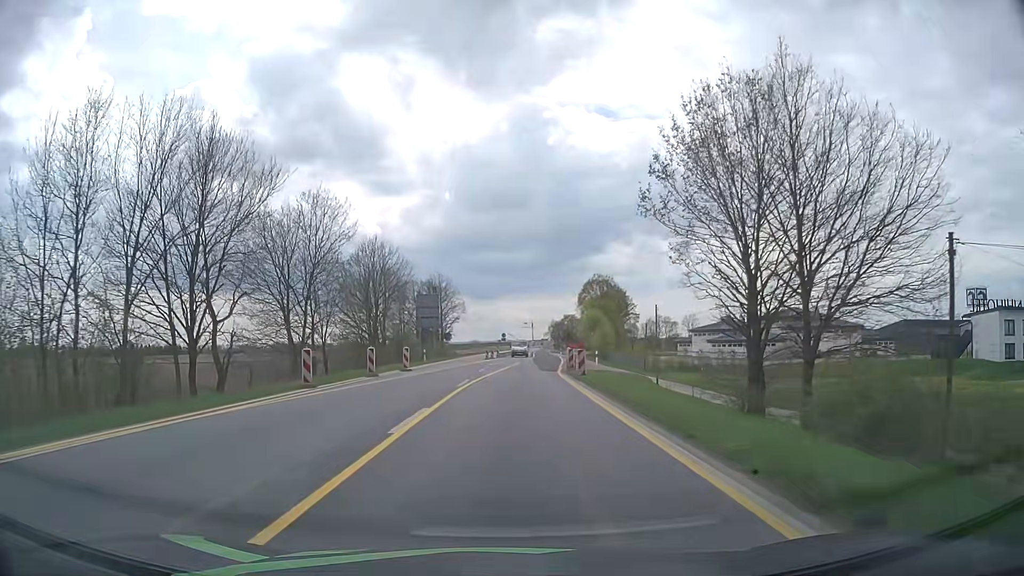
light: Day
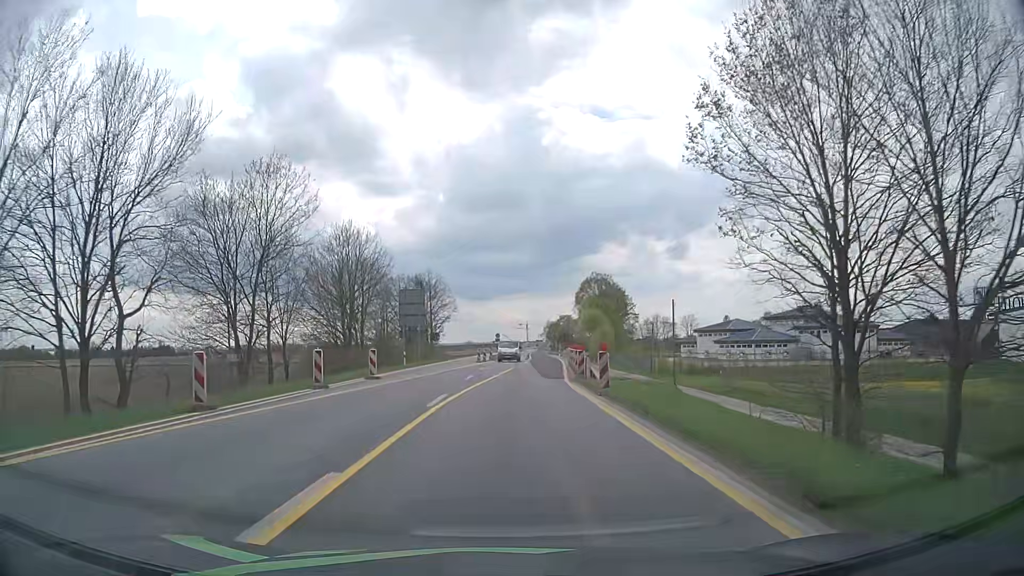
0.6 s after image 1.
(-0.1, +7.3) m; 0°
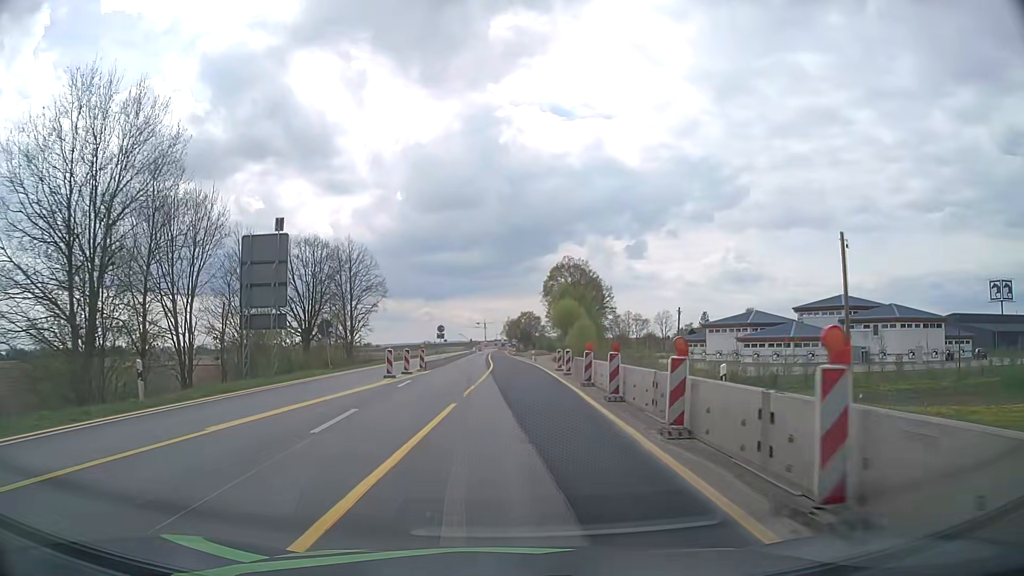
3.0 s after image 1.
(+0.7, +28.9) m; +4°
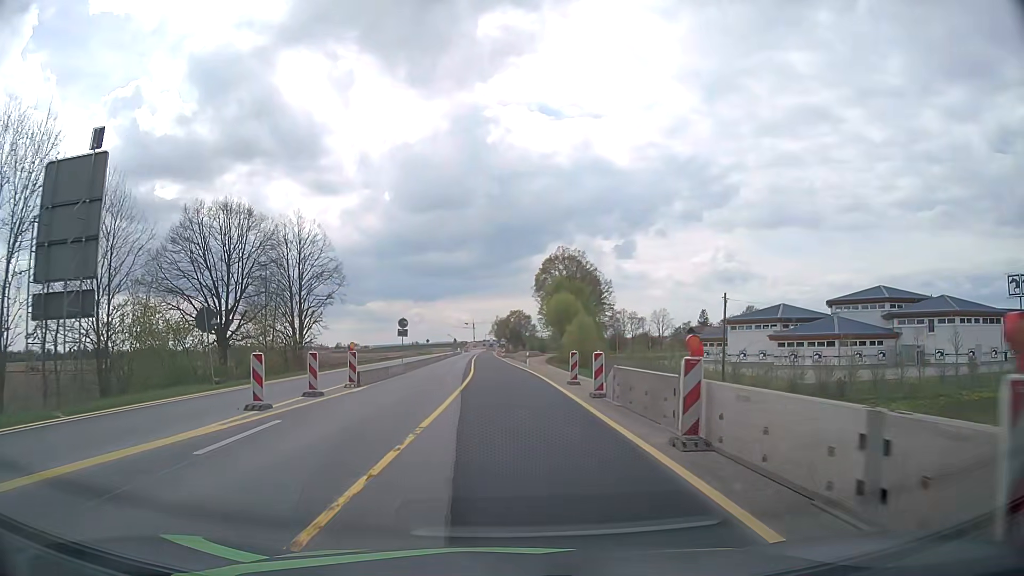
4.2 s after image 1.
(+0.2, +14.3) m; +1°
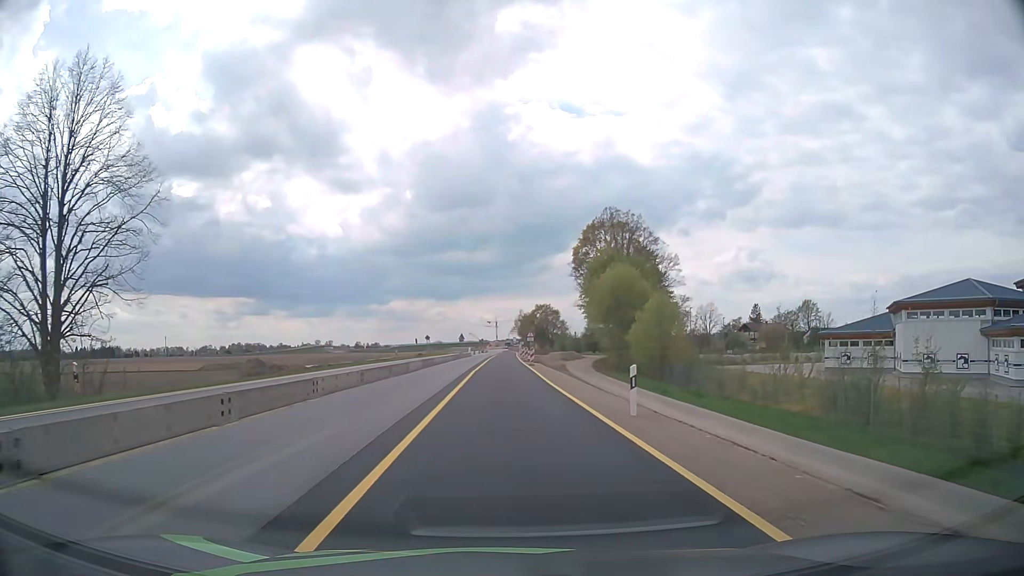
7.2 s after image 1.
(-0.5, +35.8) m; -2°
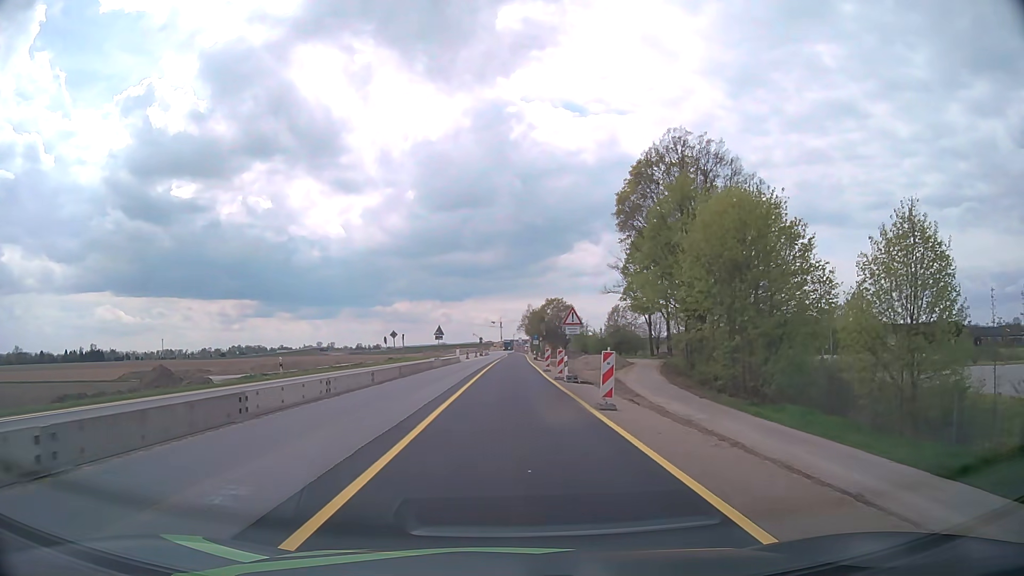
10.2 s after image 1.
(-0.3, +35.3) m; -1°
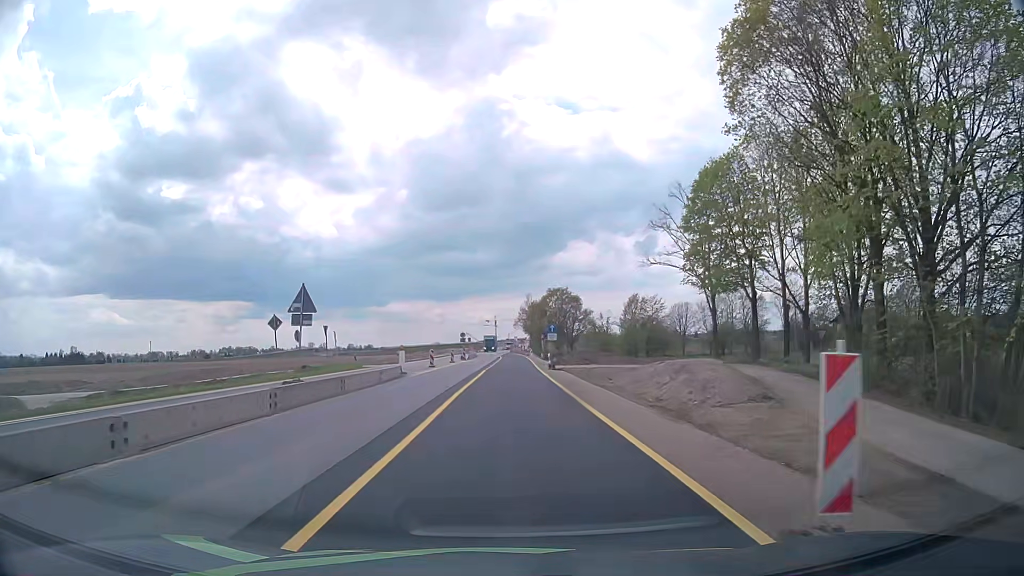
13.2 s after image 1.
(+0.1, +34.3) m; 0°
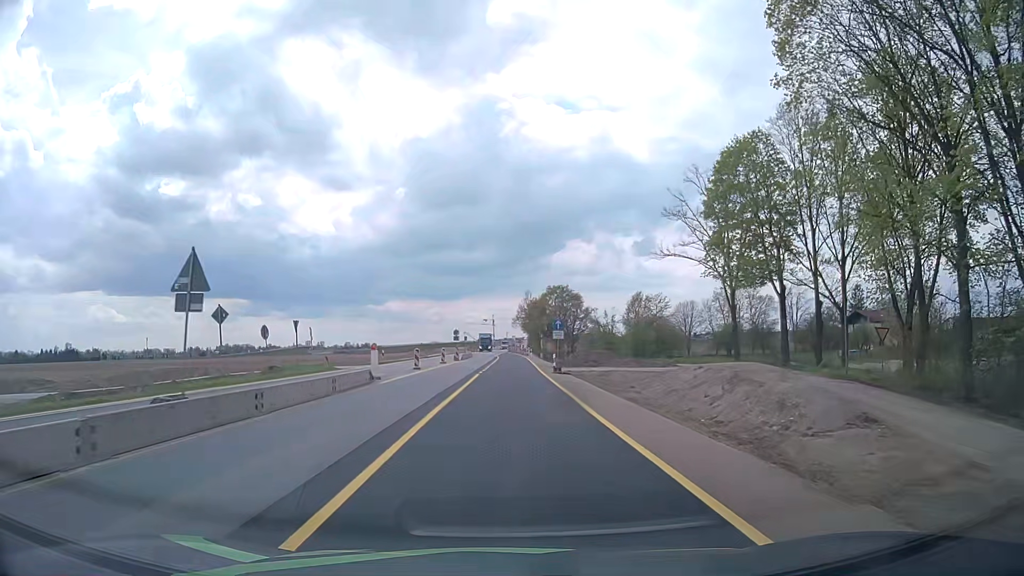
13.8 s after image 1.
(0.0, +6.7) m; 0°
(0, +10) (0, +20) (0, +30) (0, +40) (+1, +50) (+1, +60) (+1, +70) (+1, +80) (+1, +90) (0, +100) m
